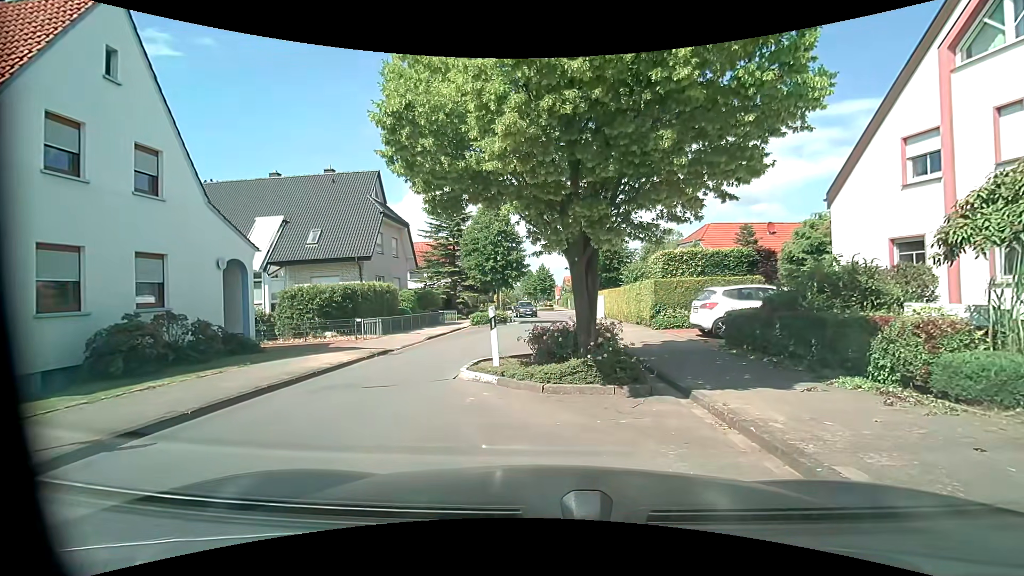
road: unclassified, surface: asphalt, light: Day
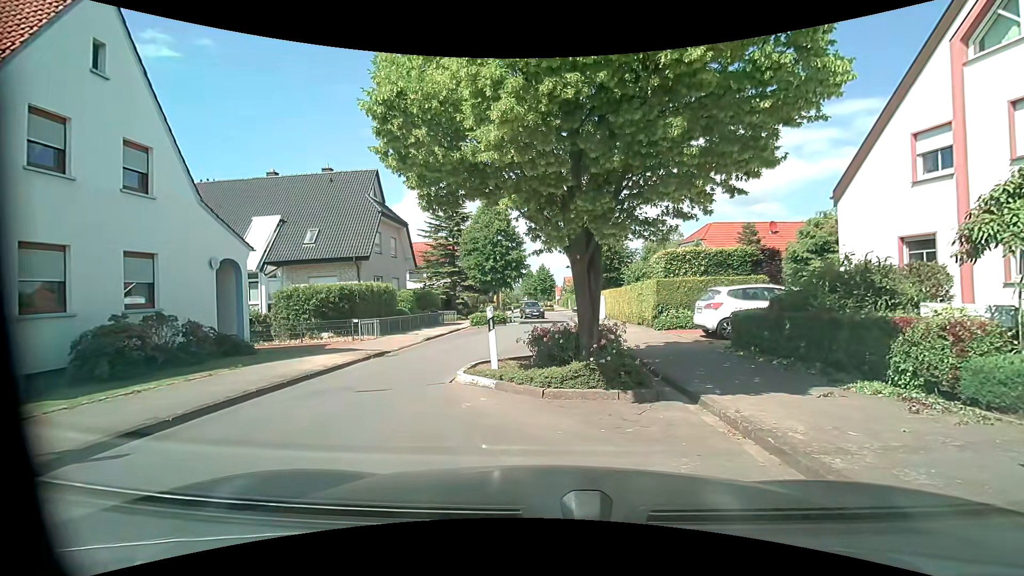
(0.0, +0.3) m; 0°
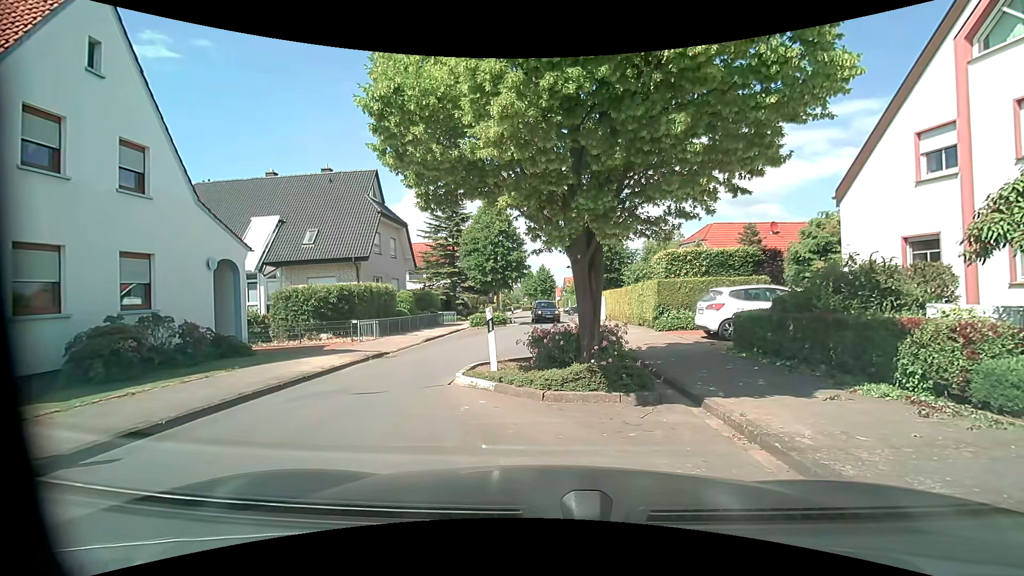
(0.0, +0.2) m; 0°
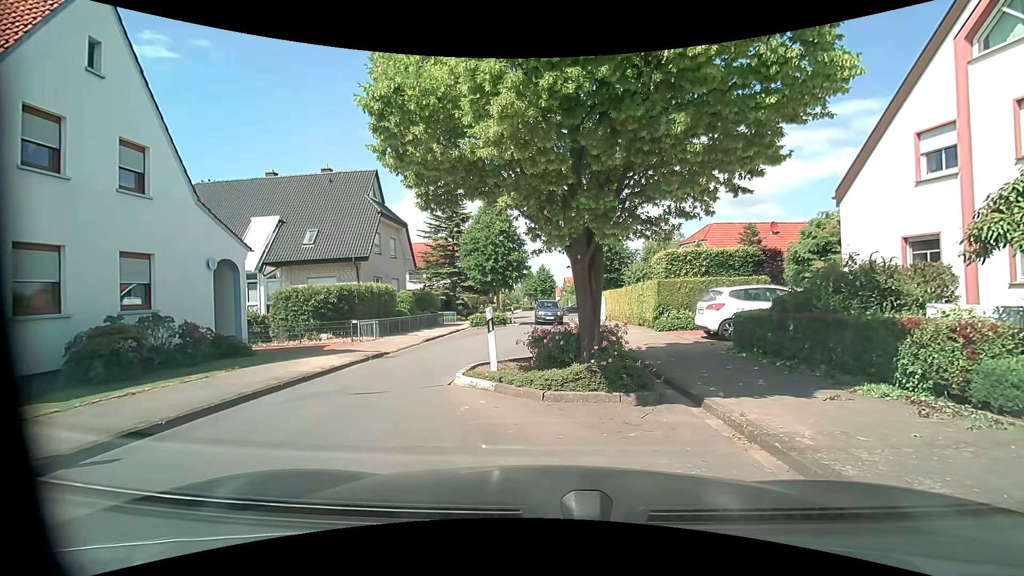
(0.0, 0.0) m; 0°
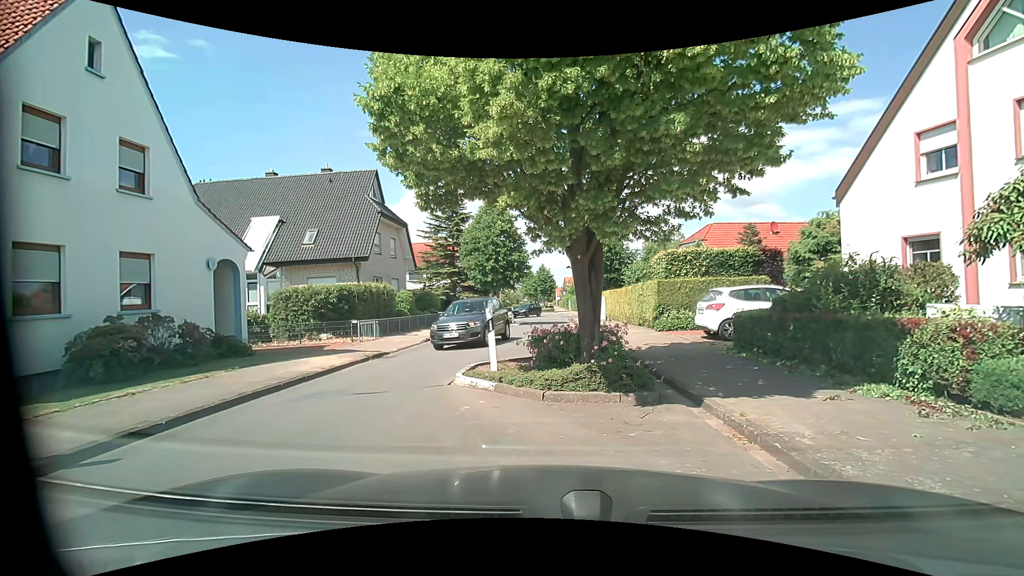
(0.0, 0.0) m; 0°
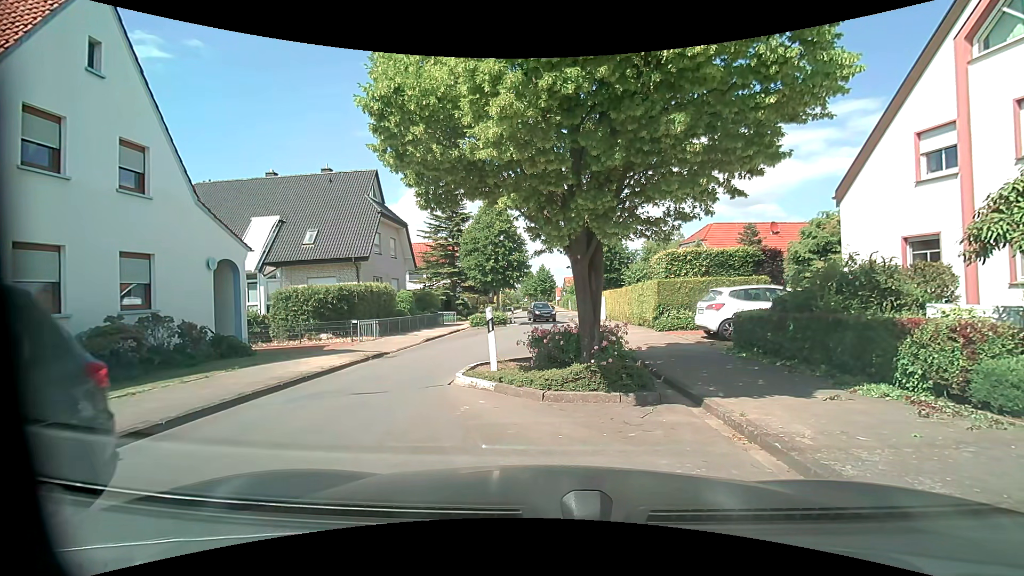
(0.0, 0.0) m; 0°
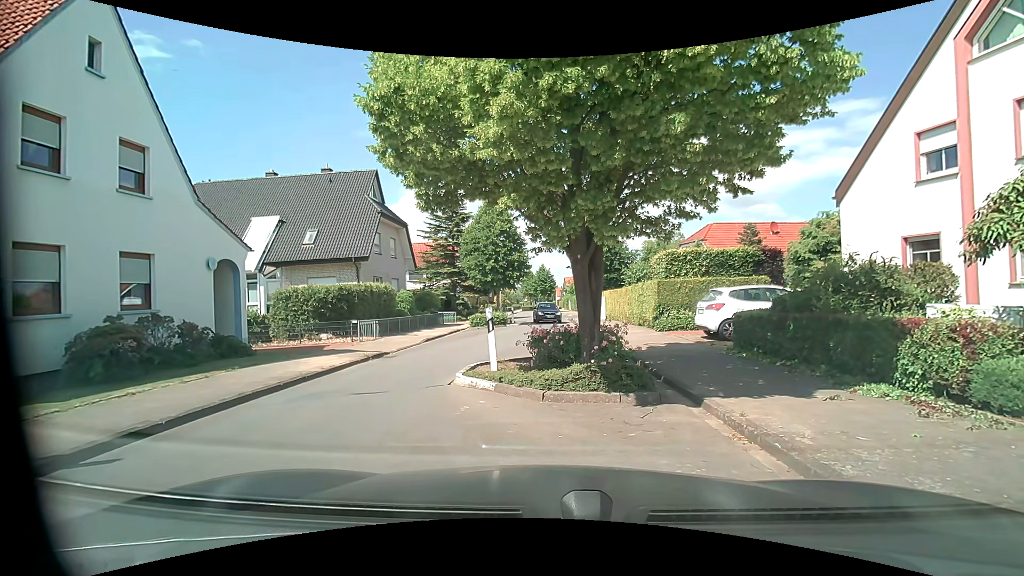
(0.0, 0.0) m; 0°
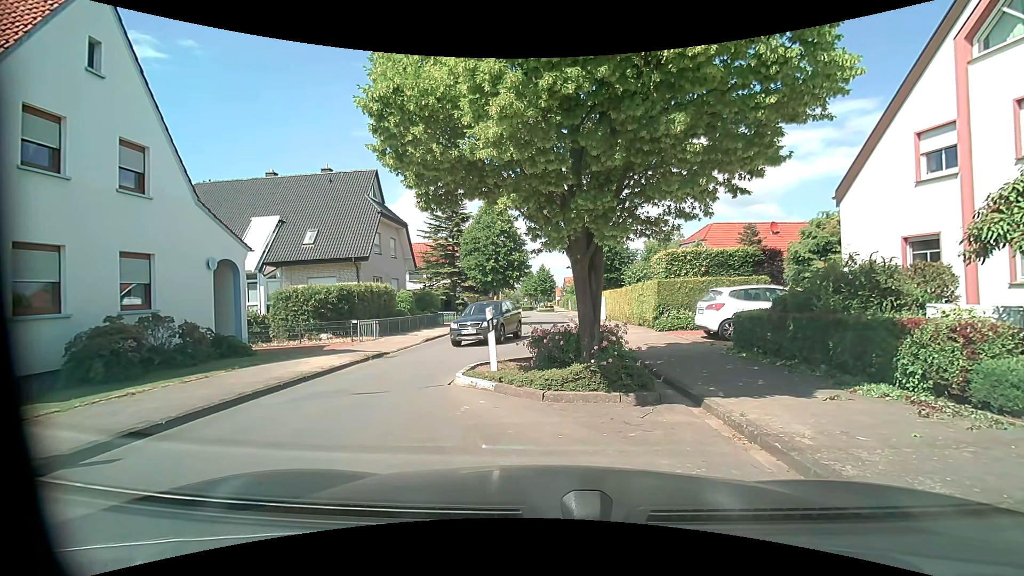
(0.0, 0.0) m; 0°
(-3, +9) (0, +19) (+2, +29) (+3, +39) (+4, +49) (+4, +59) (+5, +69) (+4, +78) (+3, +88) (+5, +98) m
